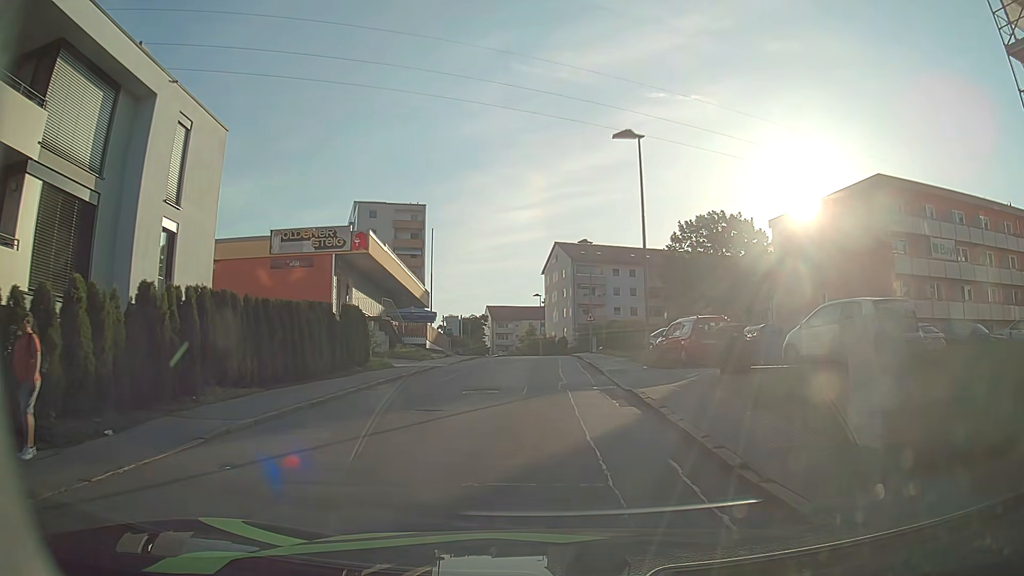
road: residential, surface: asphalt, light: Day
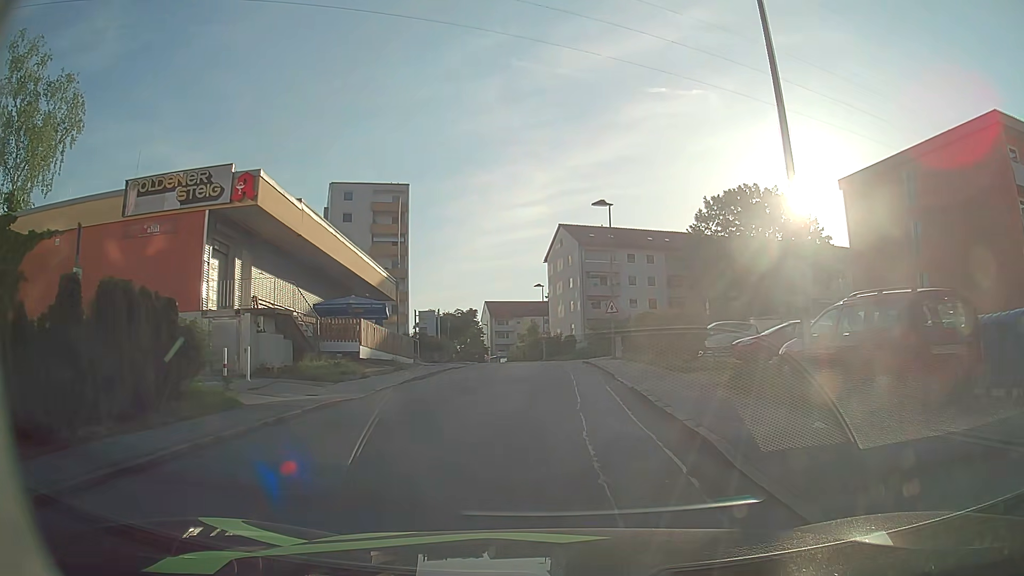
(0.0, +13.6) m; 0°
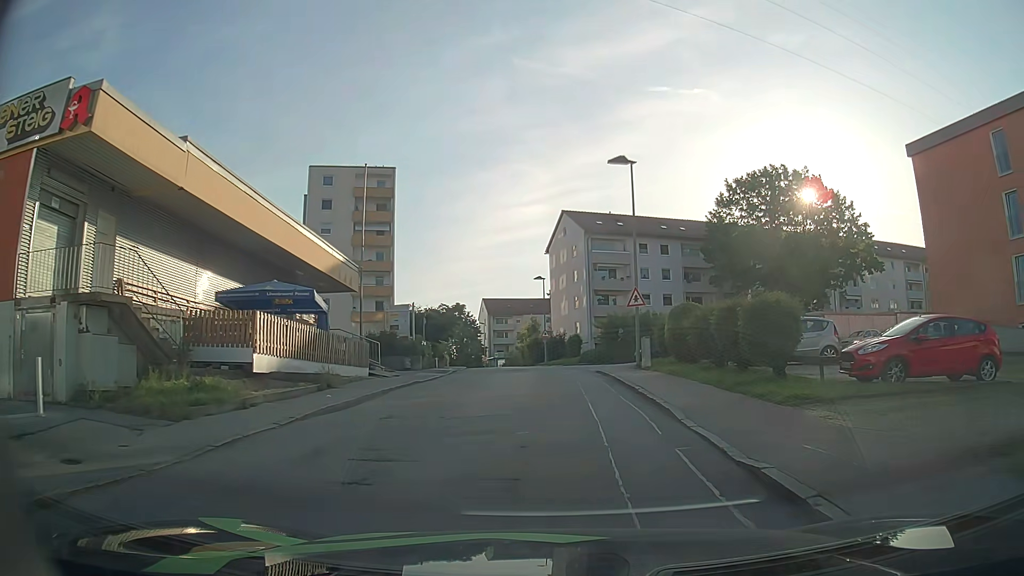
(0.0, +8.8) m; 0°
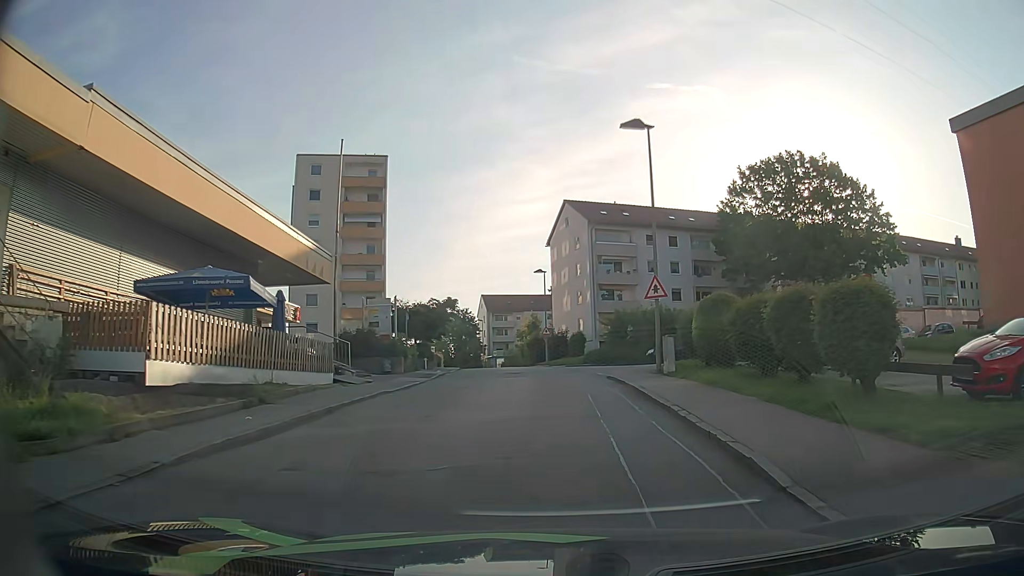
(0.0, +4.4) m; -1°
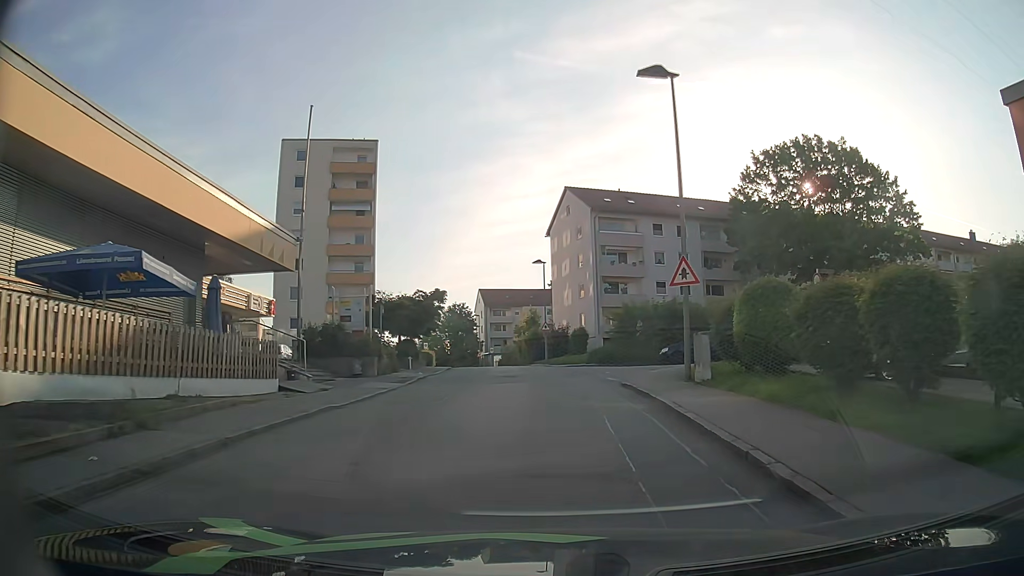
(0.0, +4.4) m; 0°
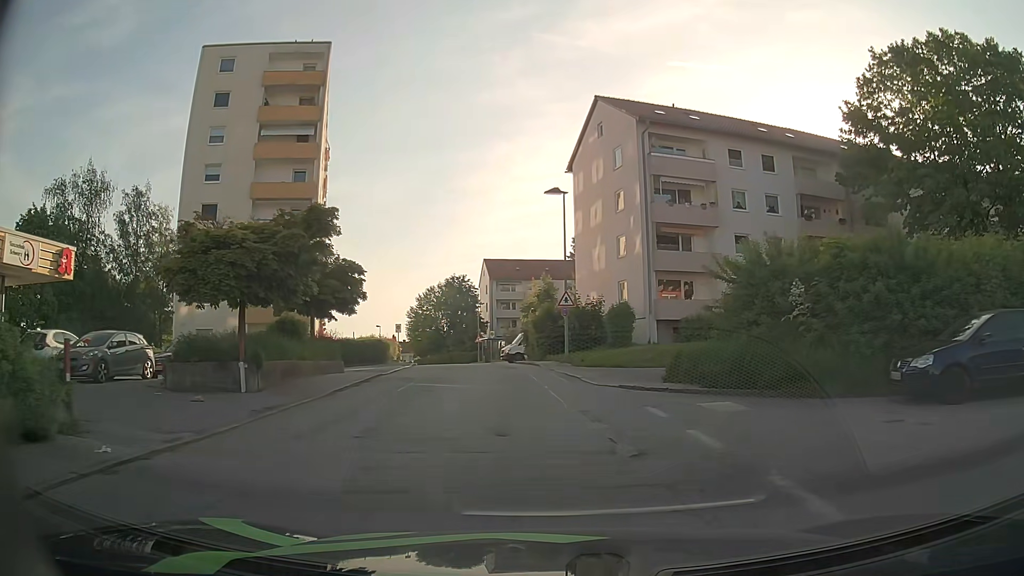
(-0.3, +21.4) m; -2°
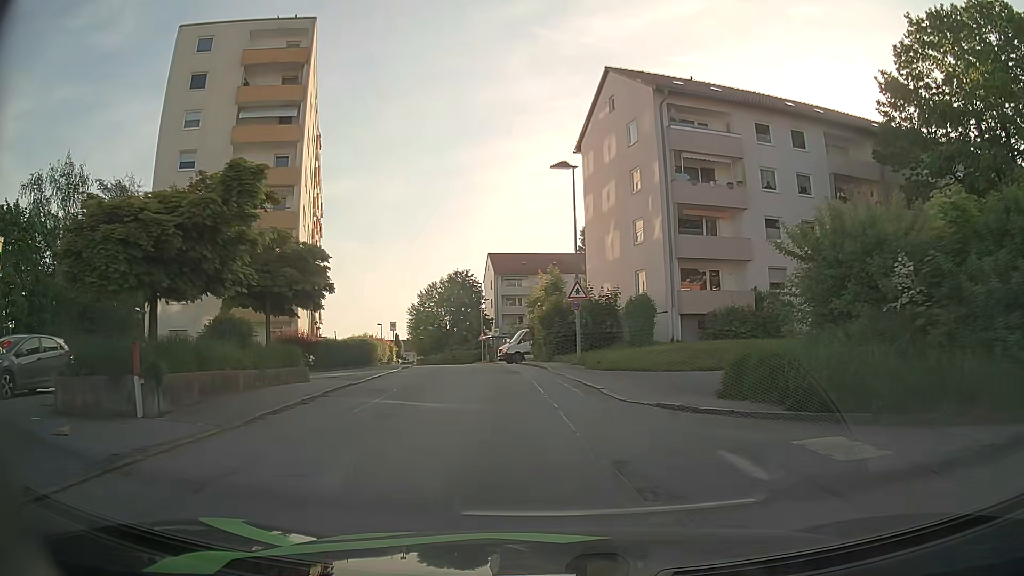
(0.0, +4.5) m; -1°
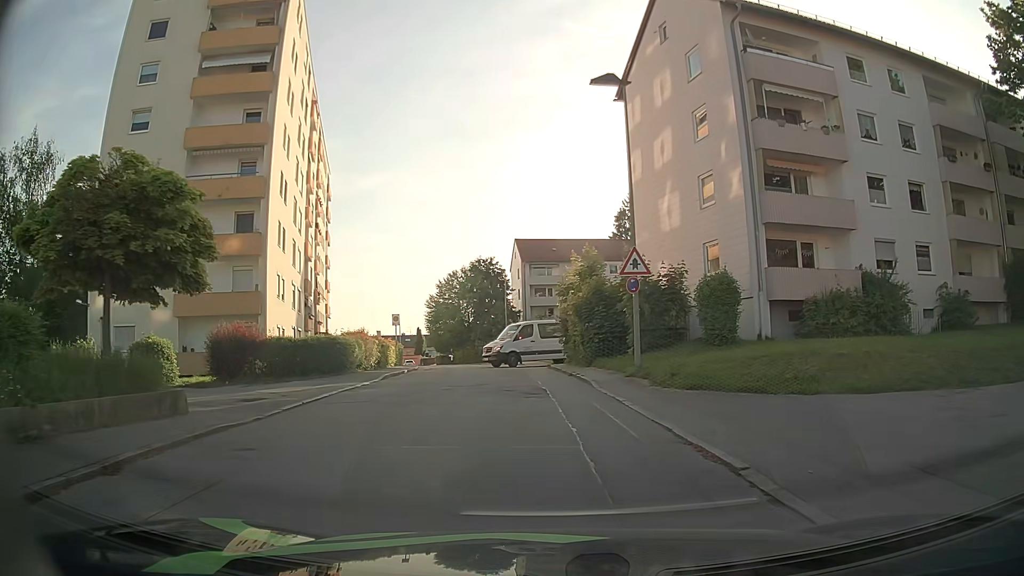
(-0.1, +8.9) m; -1°
(0, +10) (-1, +20) (-2, +30) (-4, +40) (-6, +50) (-8, +59) (-11, +69) (-15, +78) (-19, +87) (-24, +96) m
